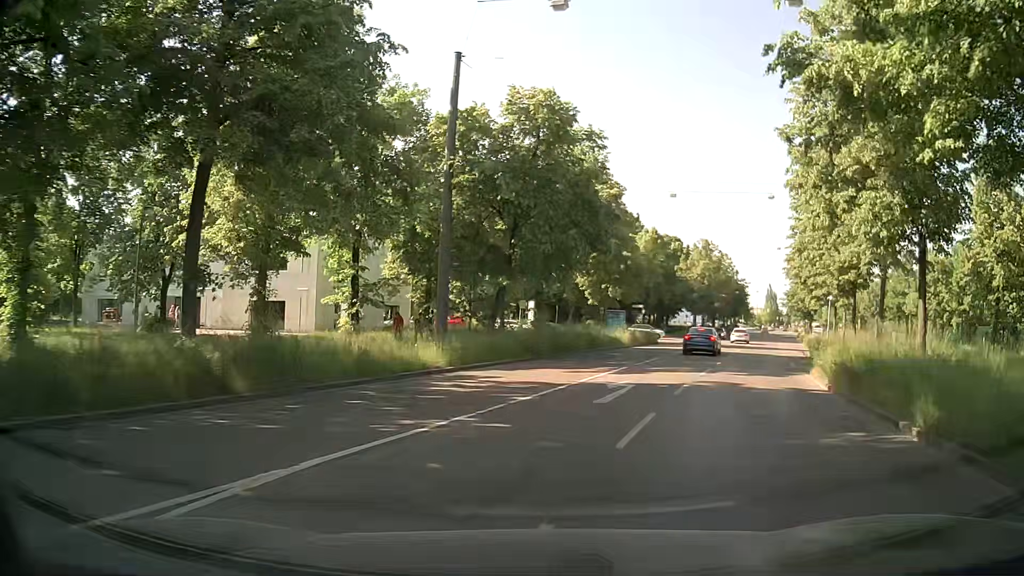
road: residential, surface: asphalt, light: Day
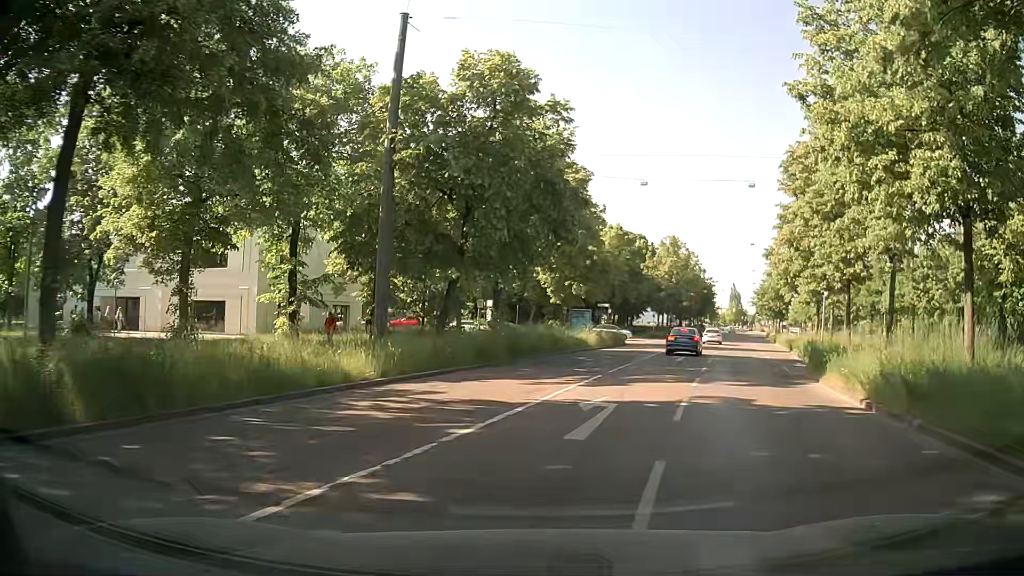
(+0.1, +3.7) m; +3°
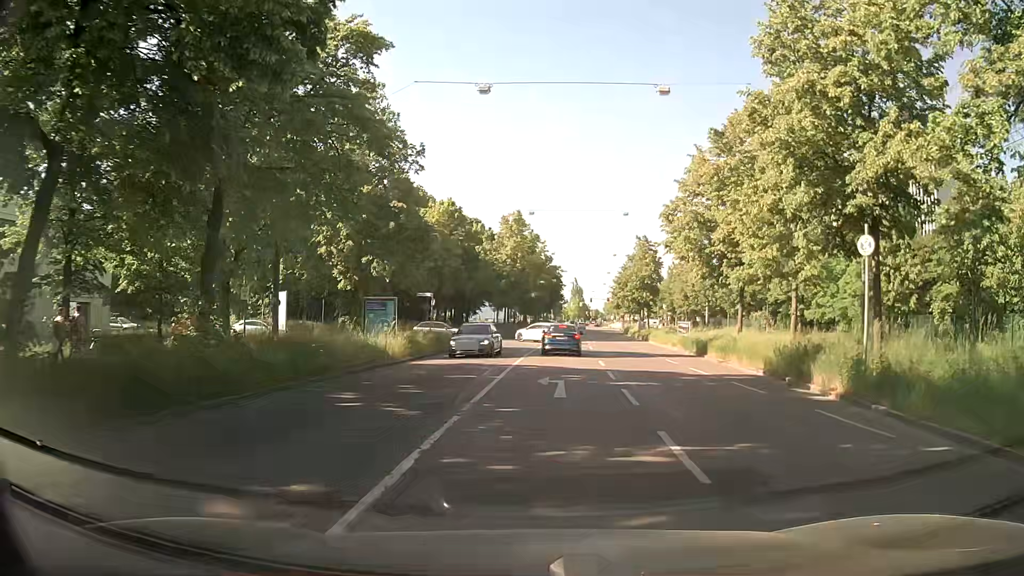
(+2.3, +16.0) m; +14°
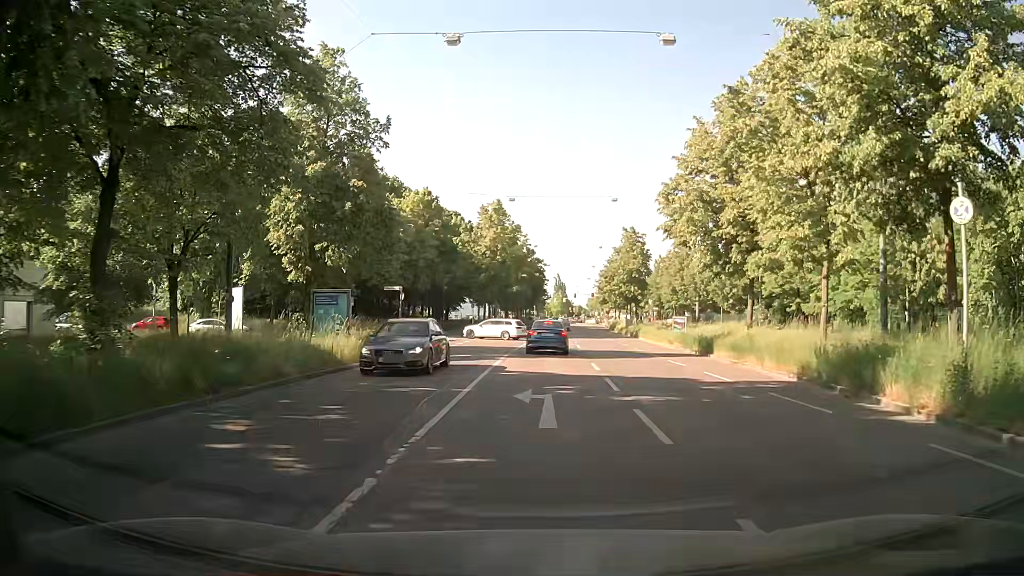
(+0.1, +4.3) m; +2°
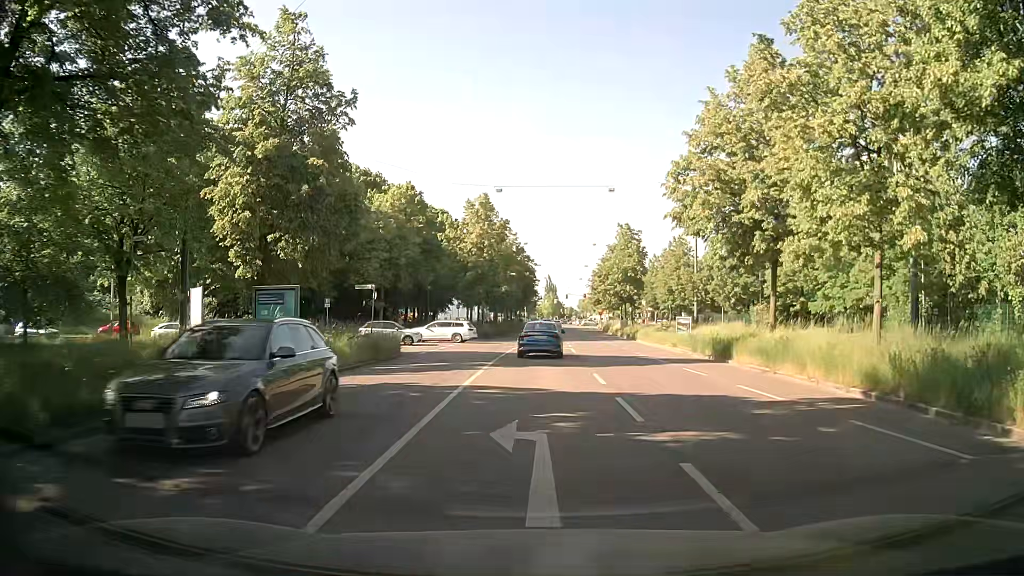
(0.0, +4.1) m; +1°
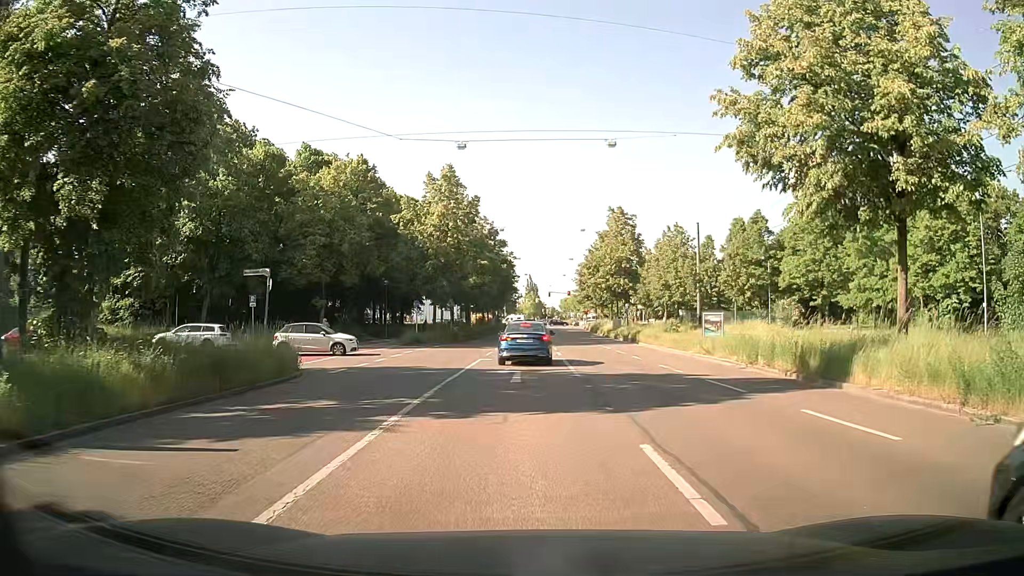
(+0.1, +10.9) m; +2°
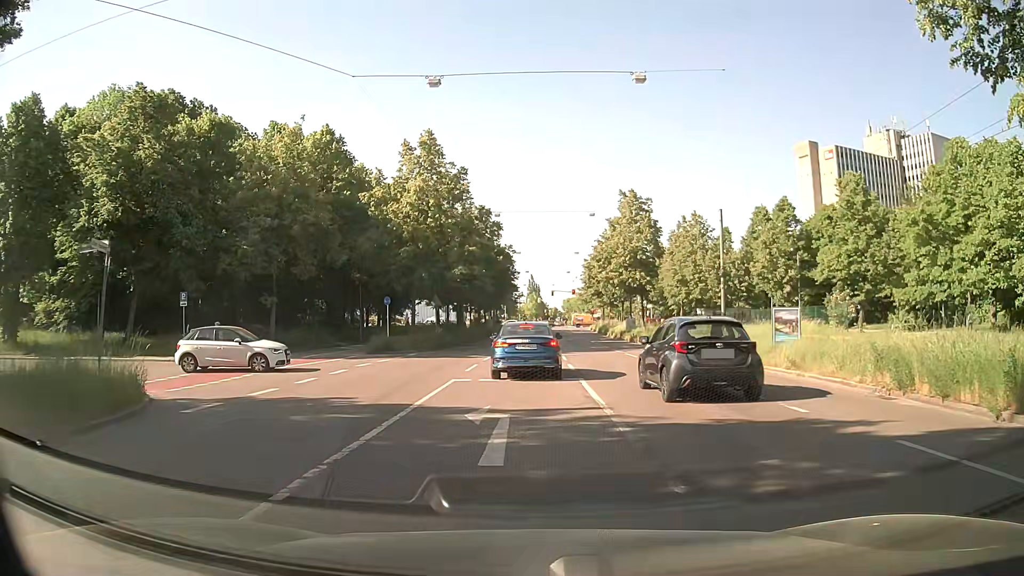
(-0.1, +8.9) m; -1°
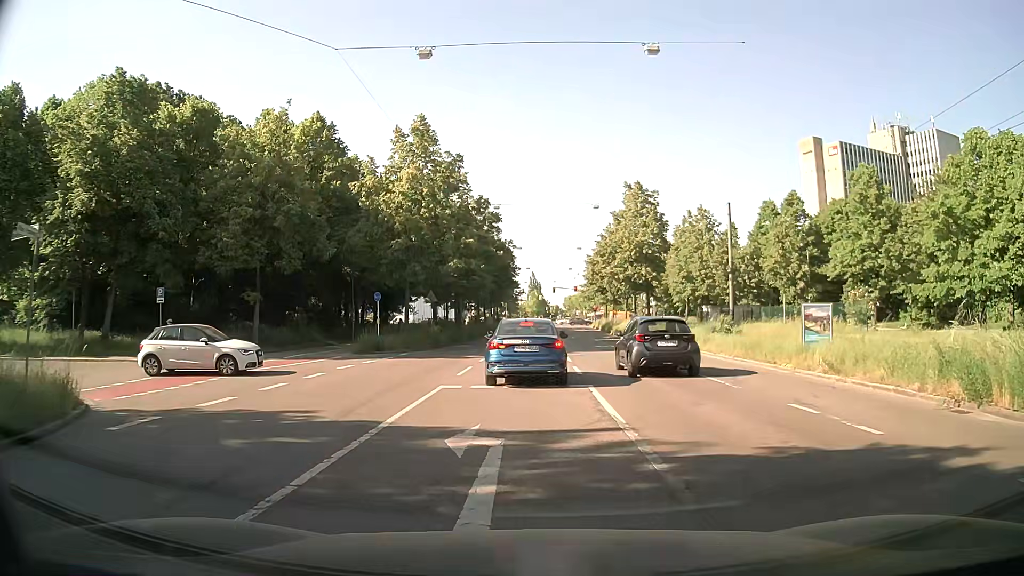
(0.0, +2.3) m; 0°
(0, +10) (-1, +20) (-9, +24) (-19, +24) (-29, +22) (-39, +20) (-48, +19) (-58, +17) (-68, +15) (-78, +13) m
